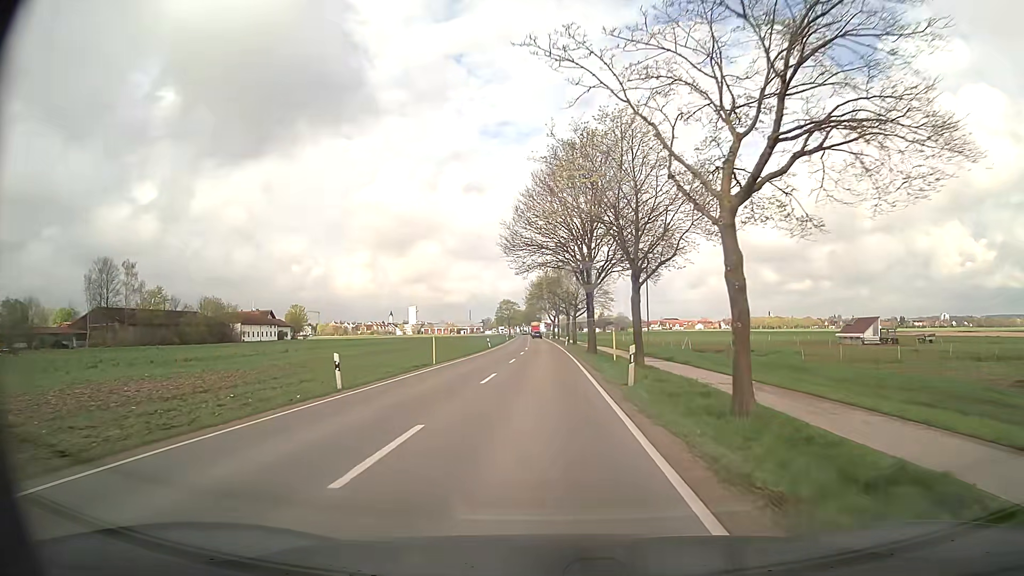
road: secondary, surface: asphalt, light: Day
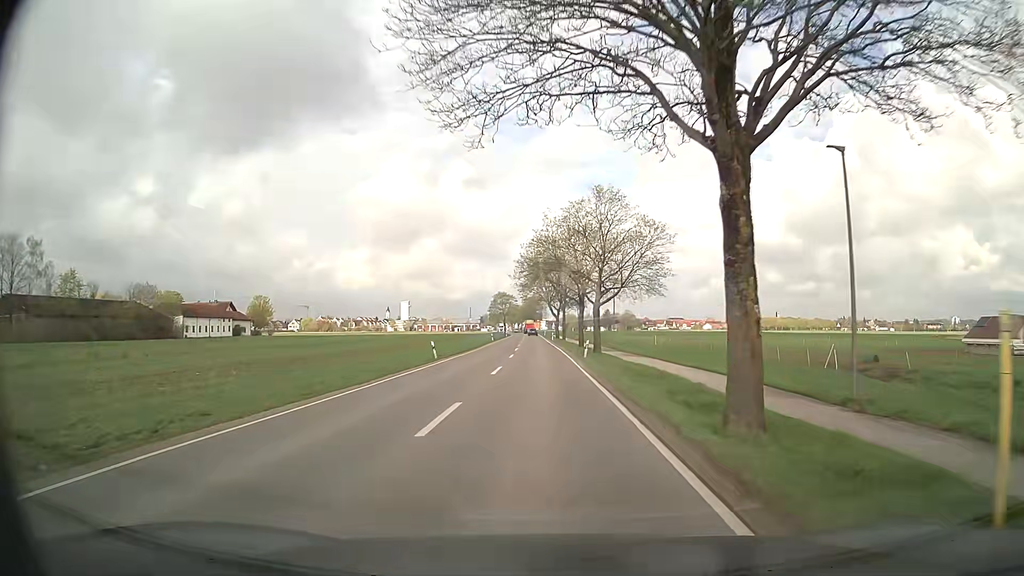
(-0.2, +33.3) m; 0°
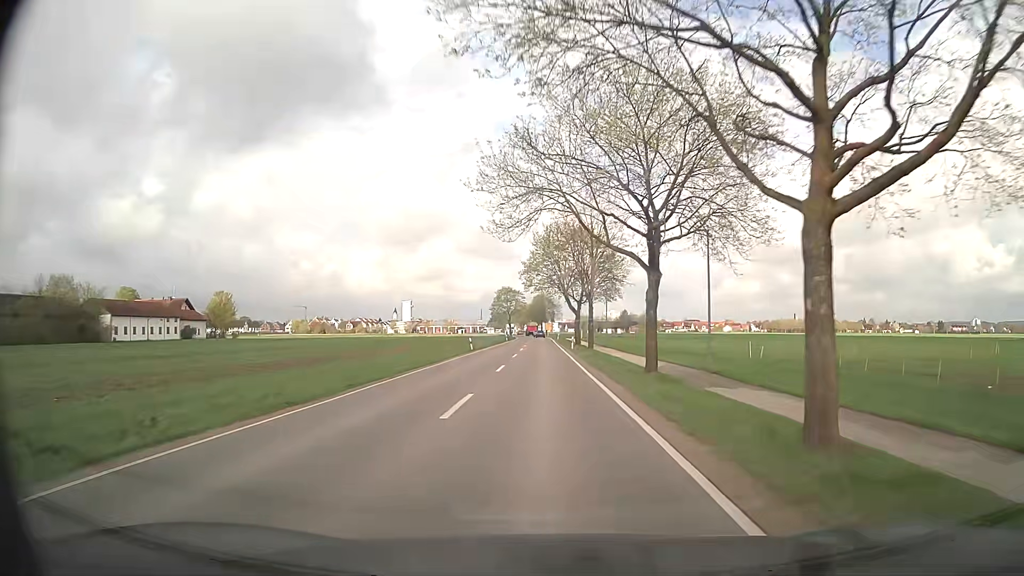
(-0.3, +34.4) m; -1°
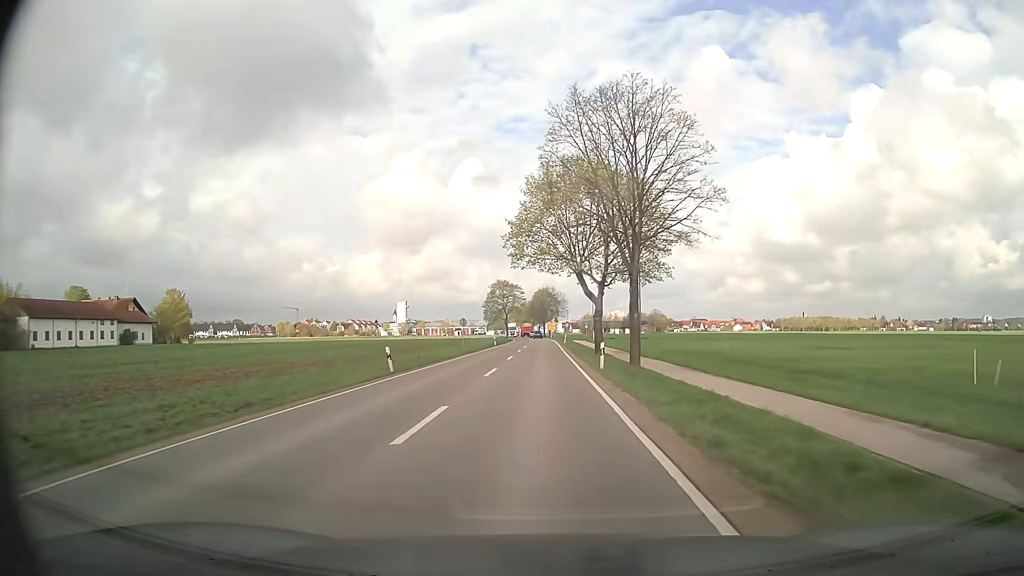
(+0.1, +26.6) m; 0°
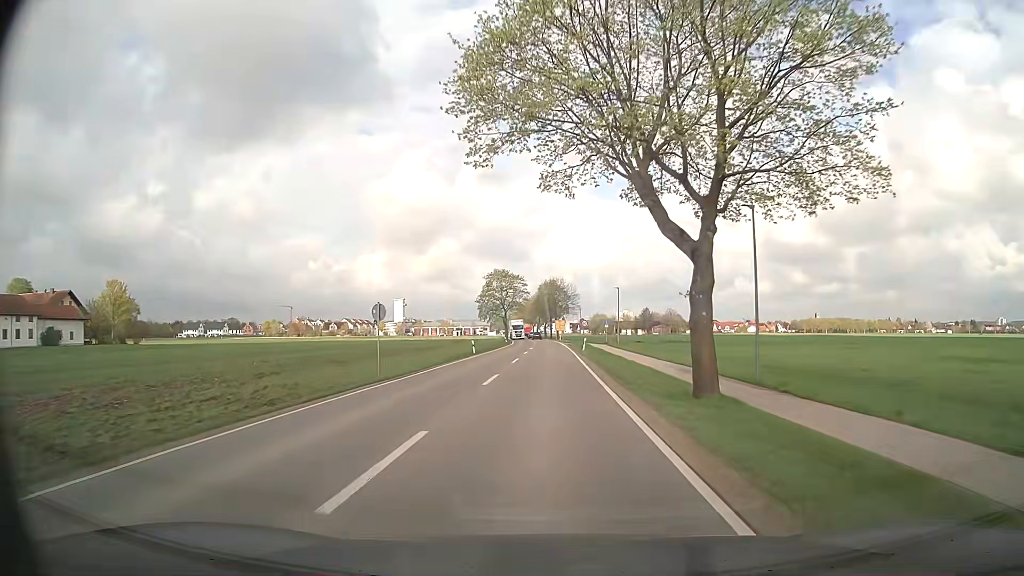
(-0.4, +27.1) m; -1°
